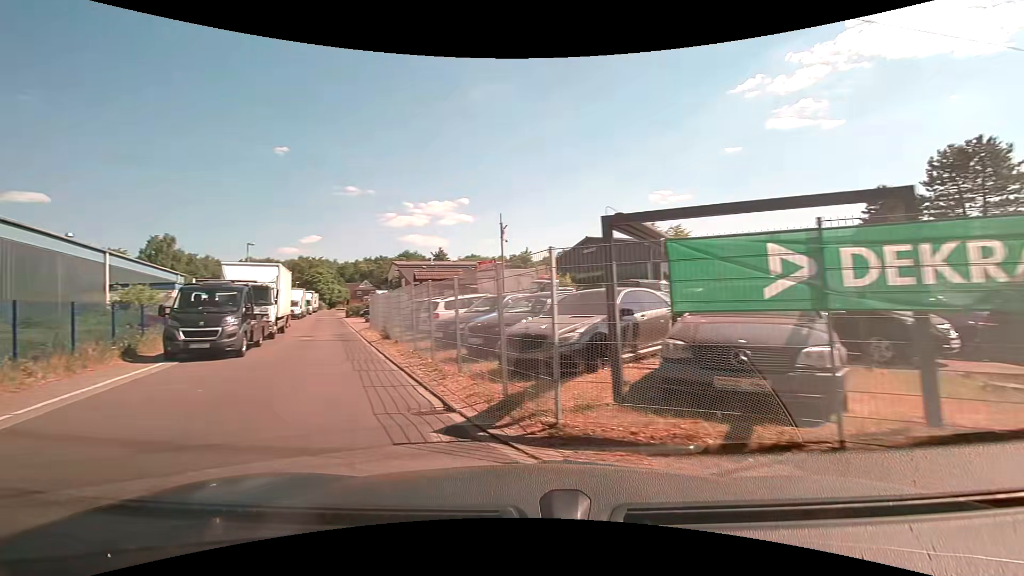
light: Day
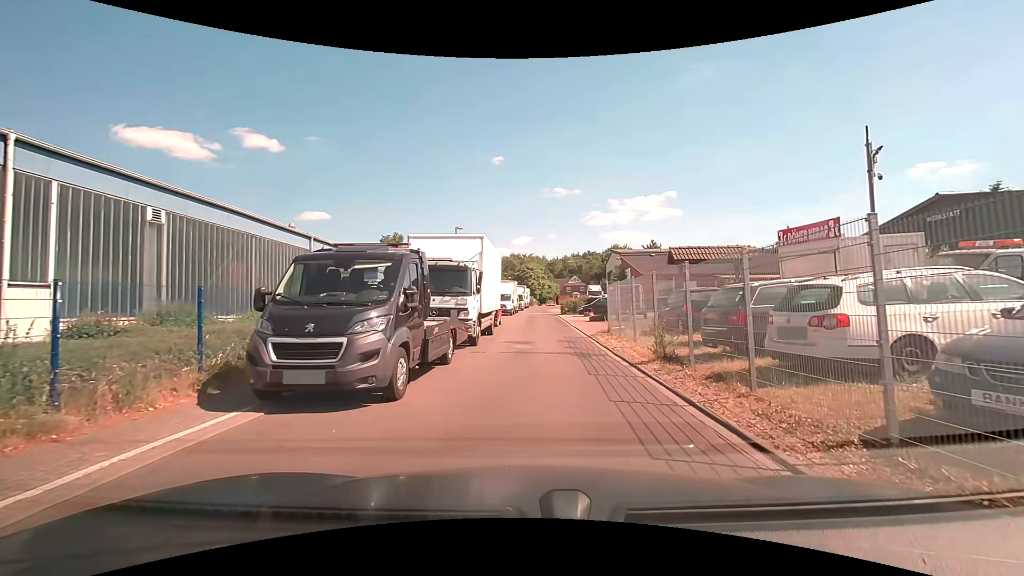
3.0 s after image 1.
(-3.5, +9.4) m; -24°
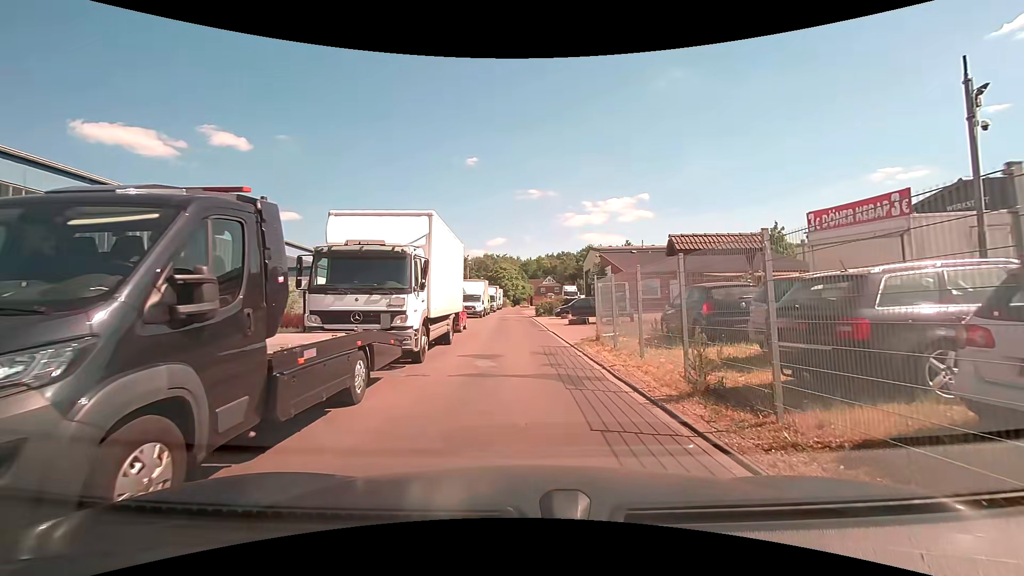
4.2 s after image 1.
(+0.2, +4.3) m; +4°
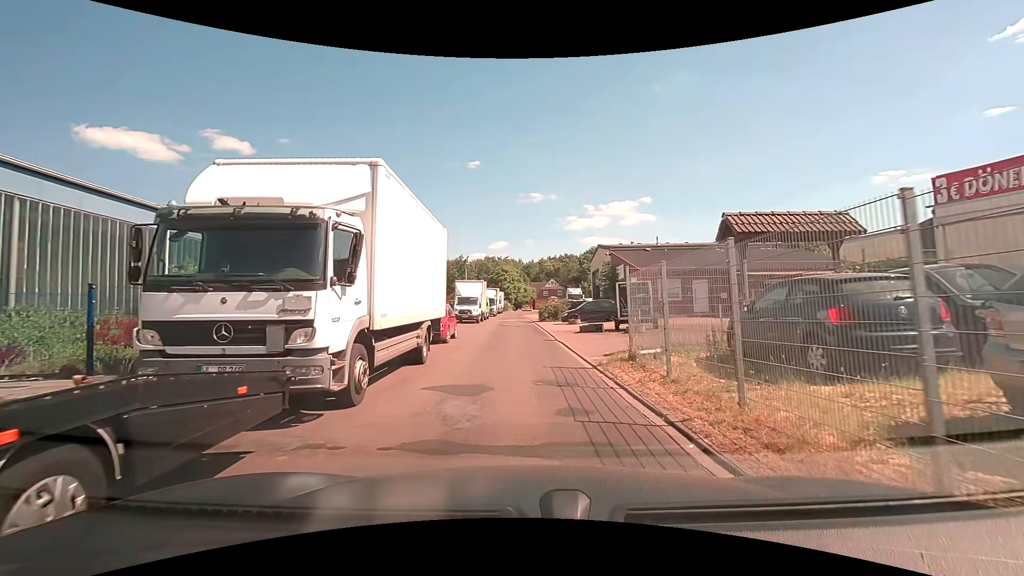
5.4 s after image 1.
(0.0, +4.6) m; -1°
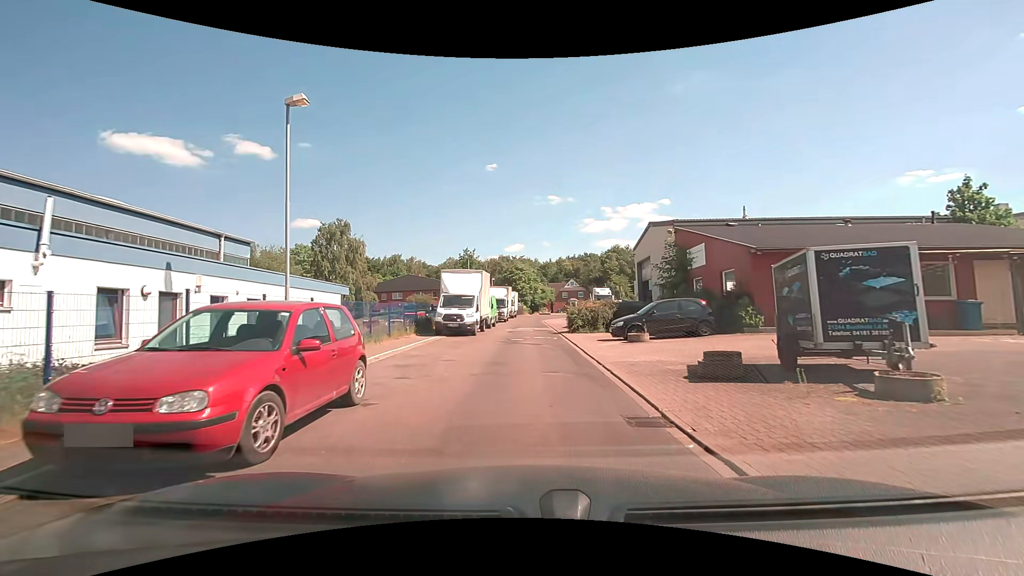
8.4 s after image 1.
(-0.2, +13.8) m; -1°
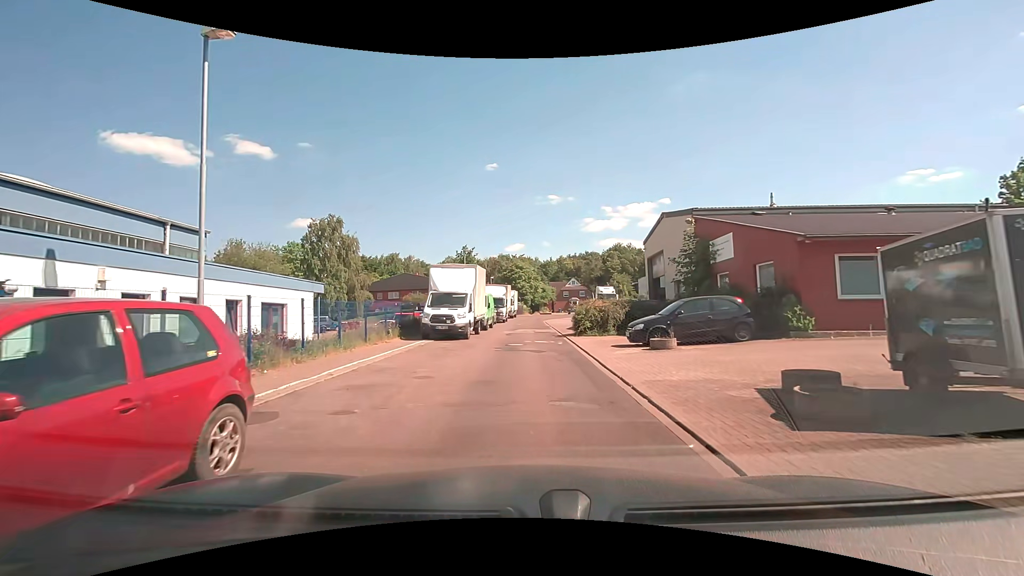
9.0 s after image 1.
(0.0, +3.2) m; 0°
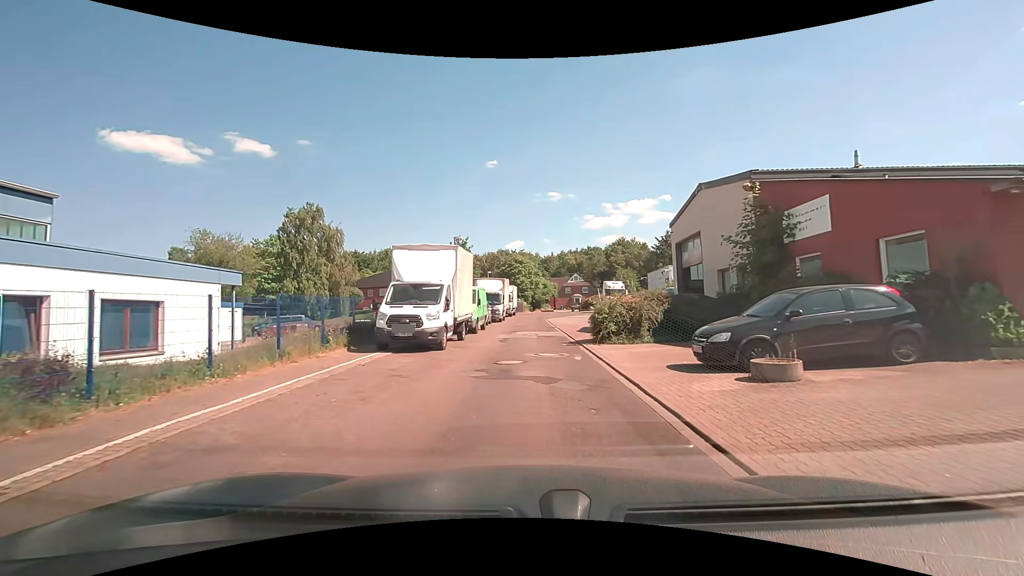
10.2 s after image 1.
(-0.1, +6.5) m; 0°
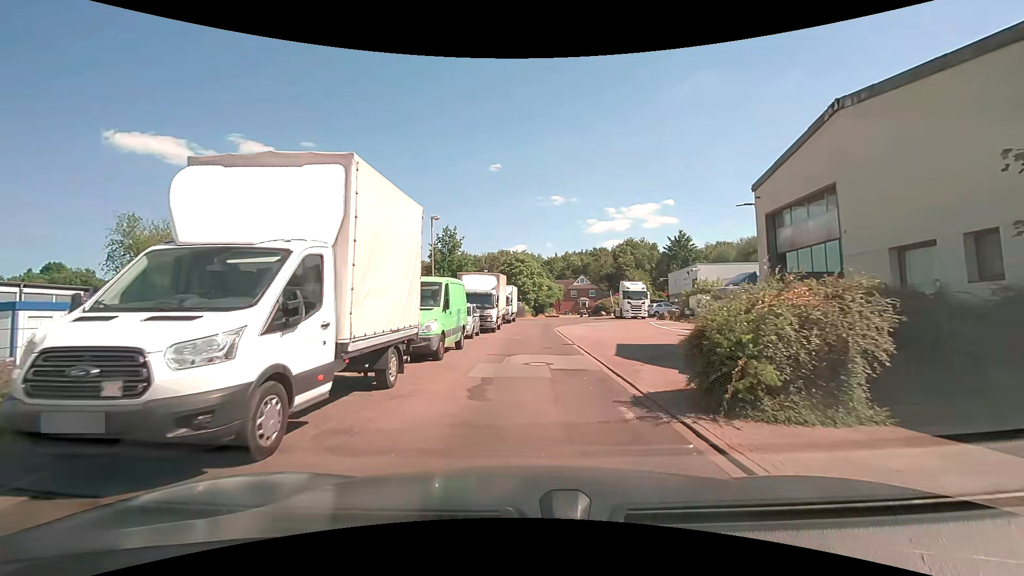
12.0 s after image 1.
(-0.1, +10.3) m; +1°
